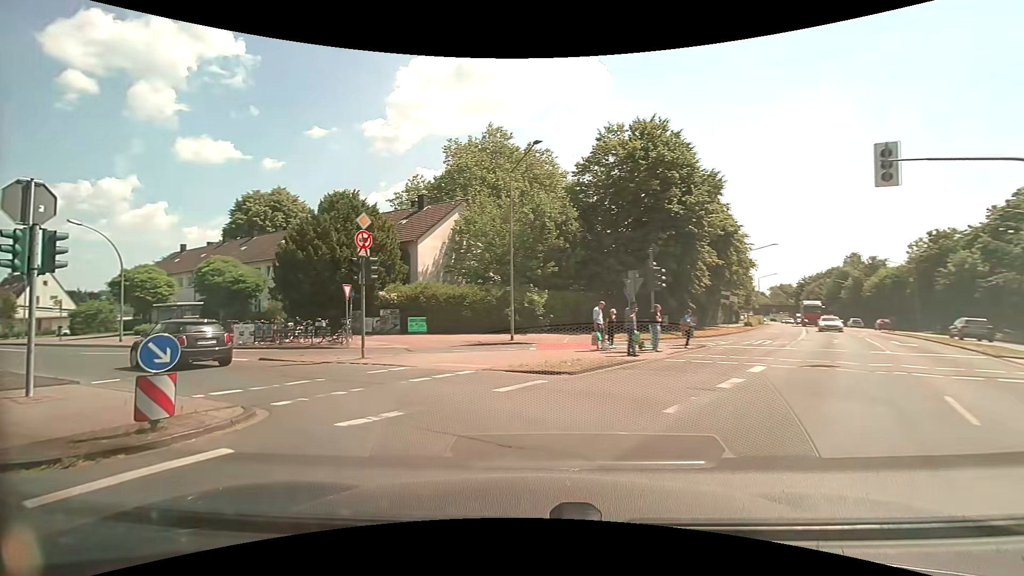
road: secondary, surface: asphalt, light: Day
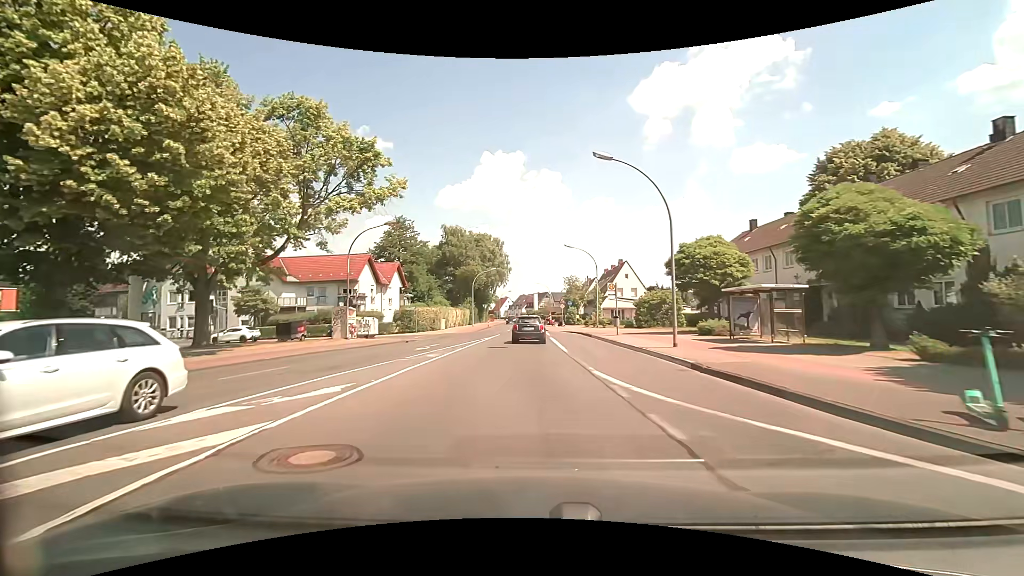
(-12.5, +17.7) m; -60°
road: tertiary
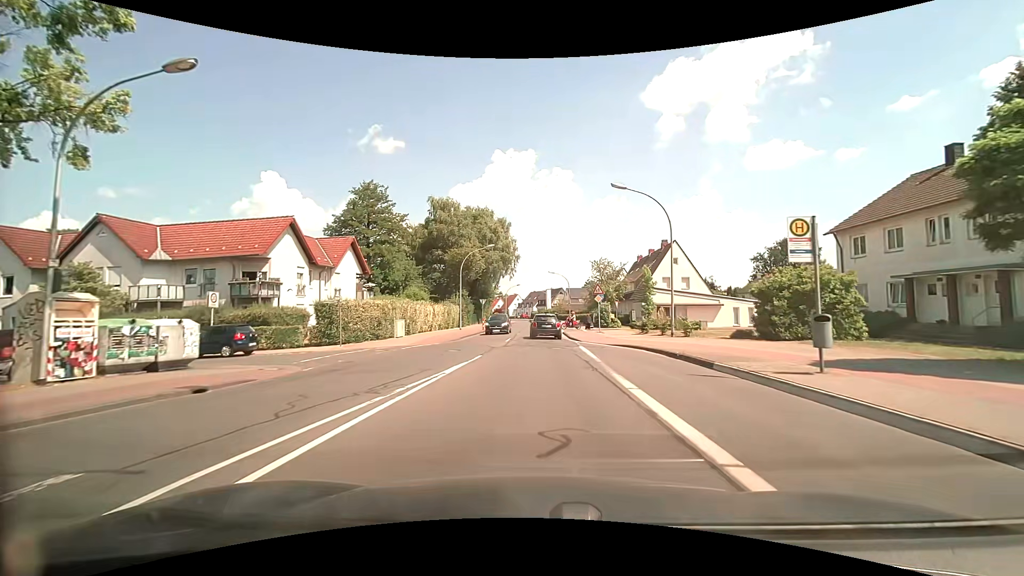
(-0.5, +21.7) m; -1°
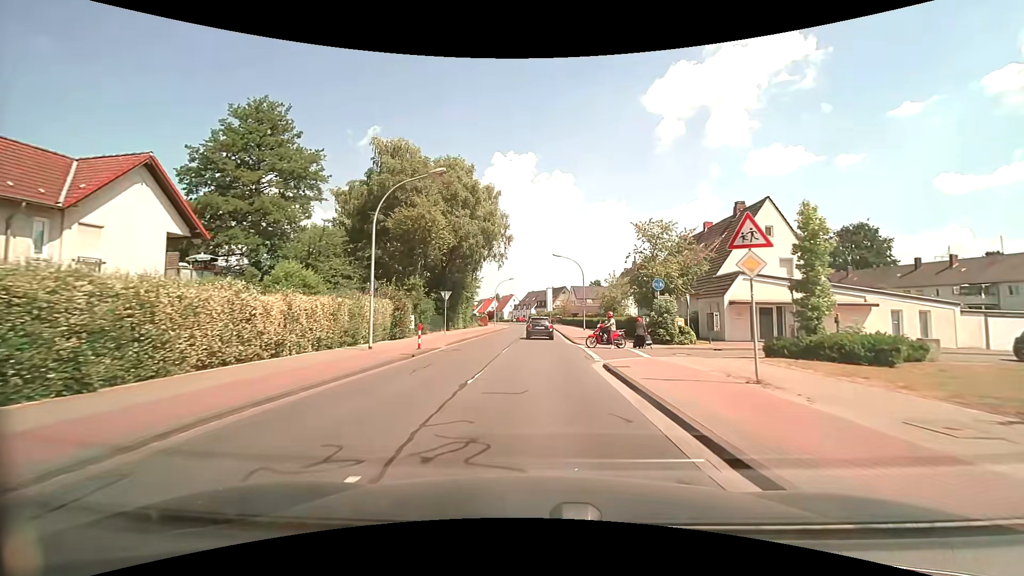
(+0.1, +24.8) m; -1°
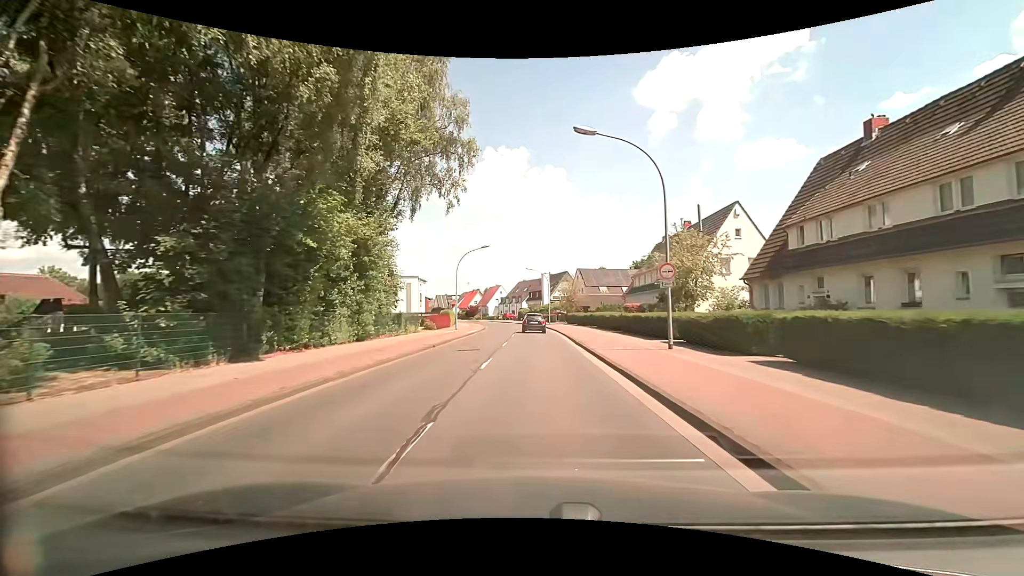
(+0.9, +34.0) m; +2°
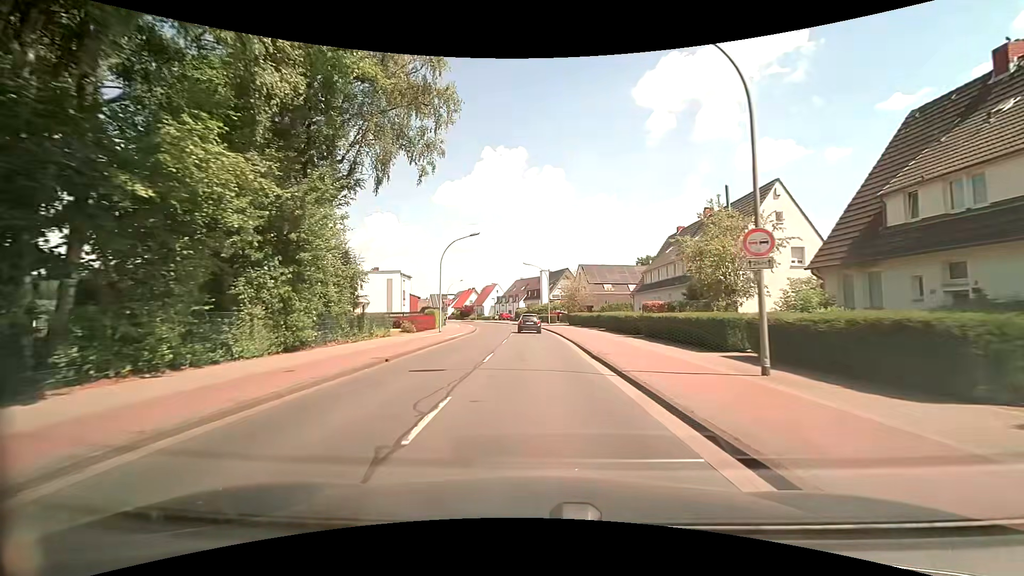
(0.0, +7.1) m; 0°
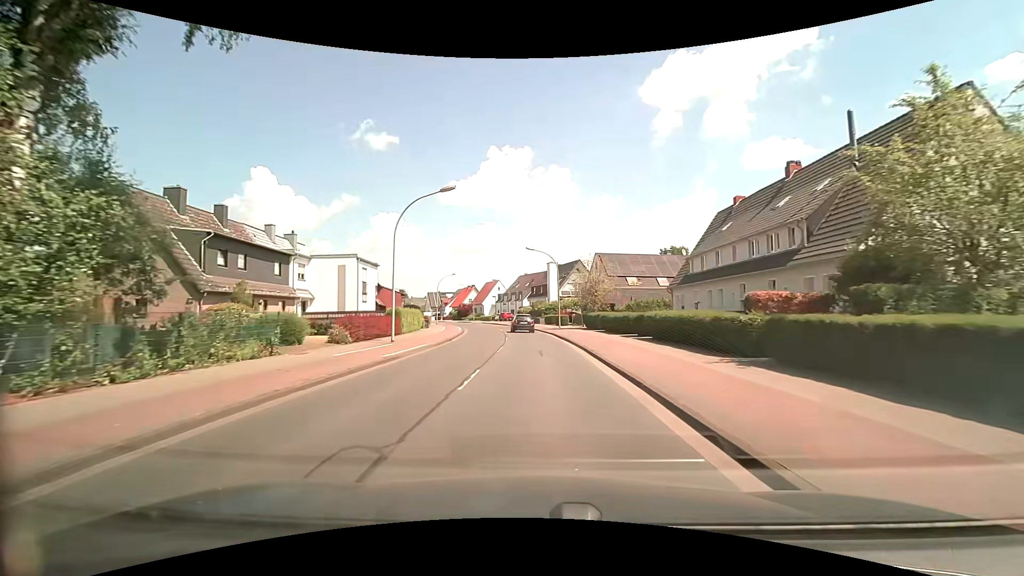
(0.0, +14.3) m; -1°
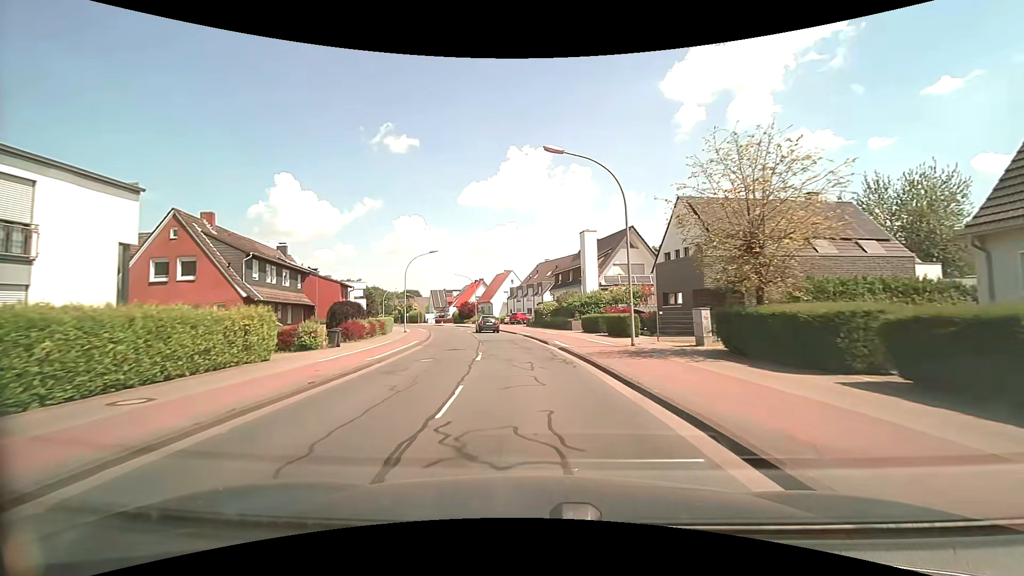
(-0.3, +29.1) m; -2°
(0, +10) (-1, +20) (-2, +30) (-4, +40) (-6, +50) (-8, +59) (-11, +69) (-14, +78) (-18, +88) (-22, +97) m
